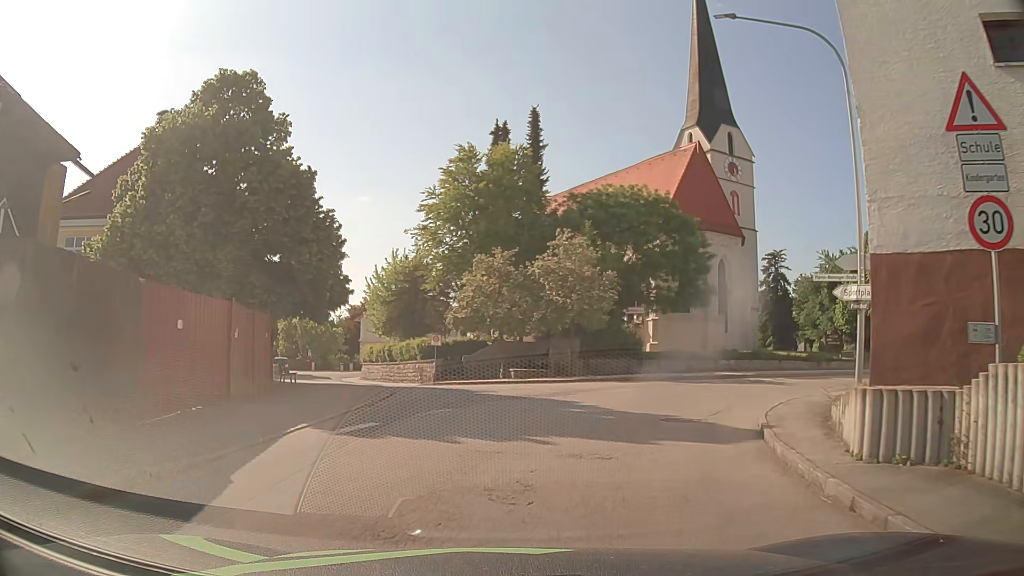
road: tertiary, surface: asphalt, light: Day
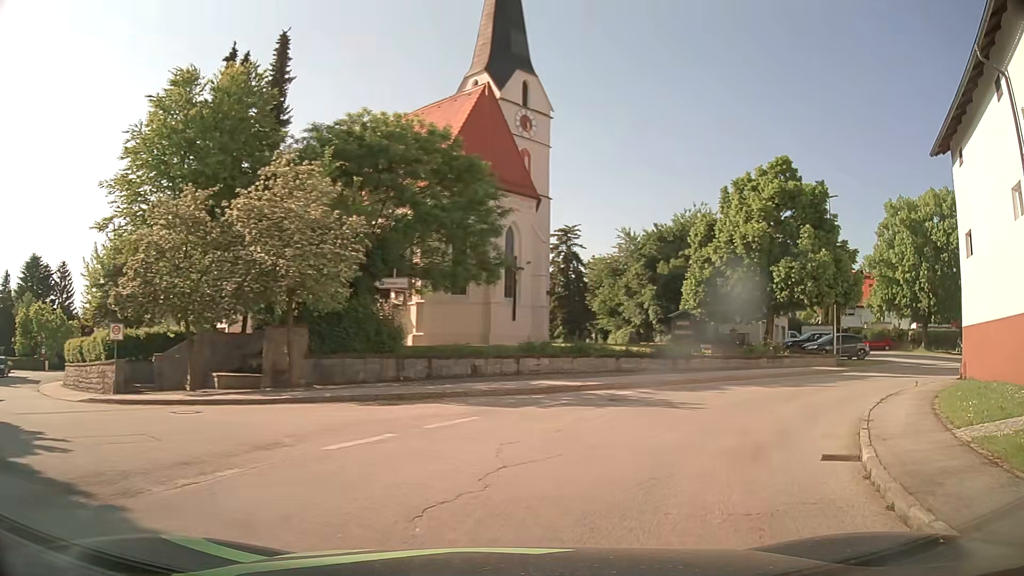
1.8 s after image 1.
(+1.6, +12.1) m; +21°
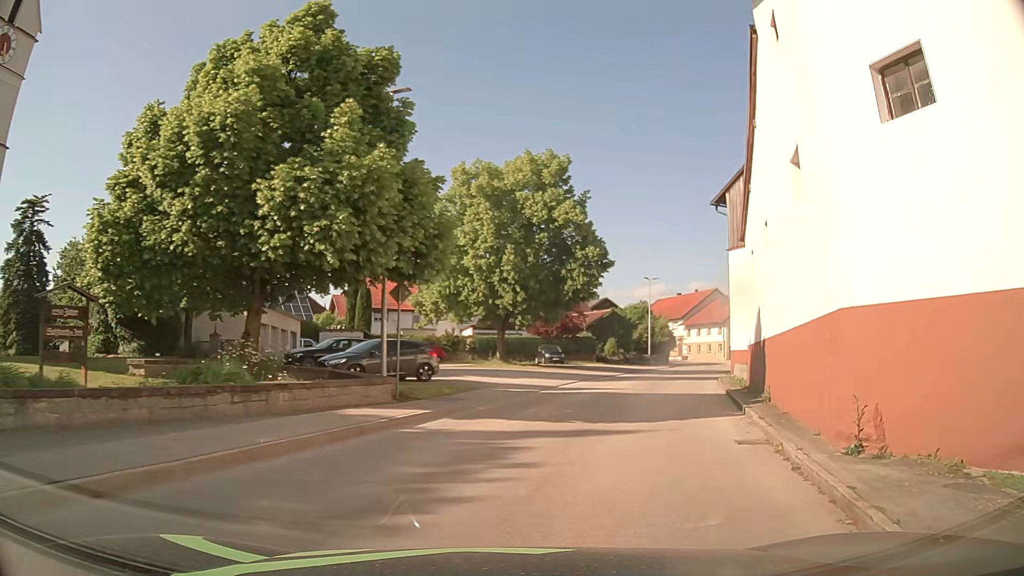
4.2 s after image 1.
(+5.3, +15.1) m; +40°
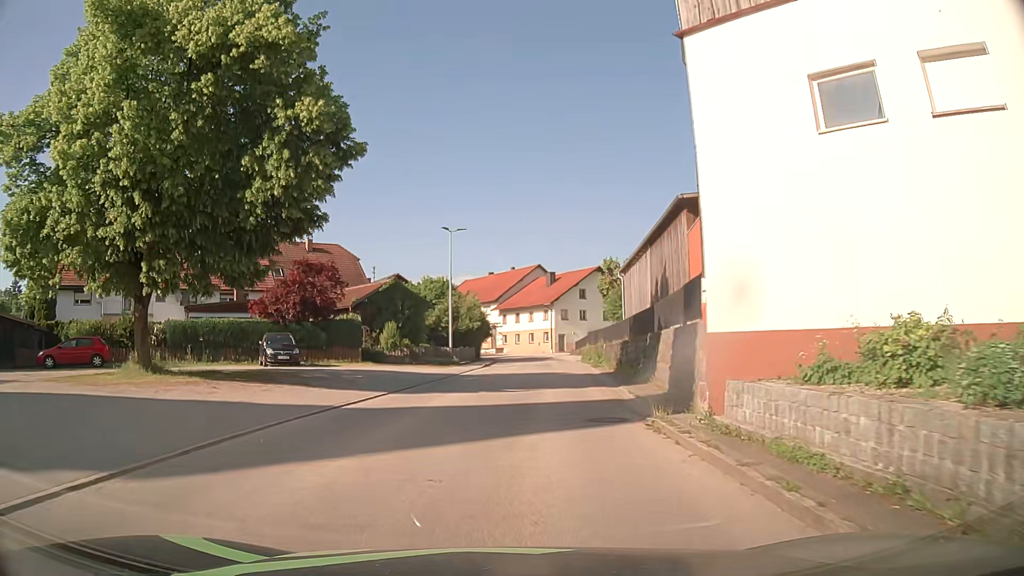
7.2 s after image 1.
(+4.9, +23.1) m; +16°
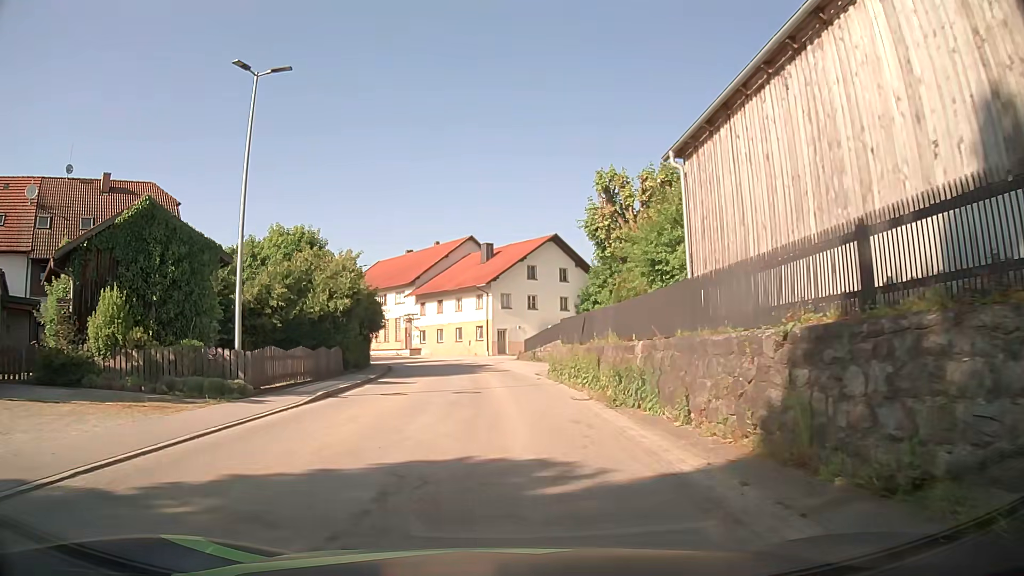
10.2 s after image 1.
(+1.8, +25.2) m; +6°
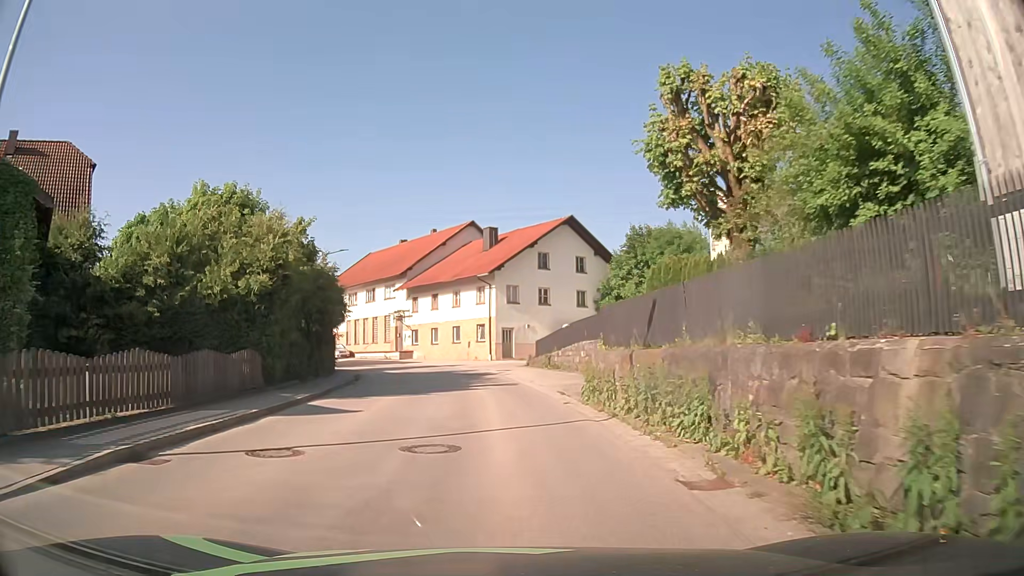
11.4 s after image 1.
(0.0, +9.8) m; -1°
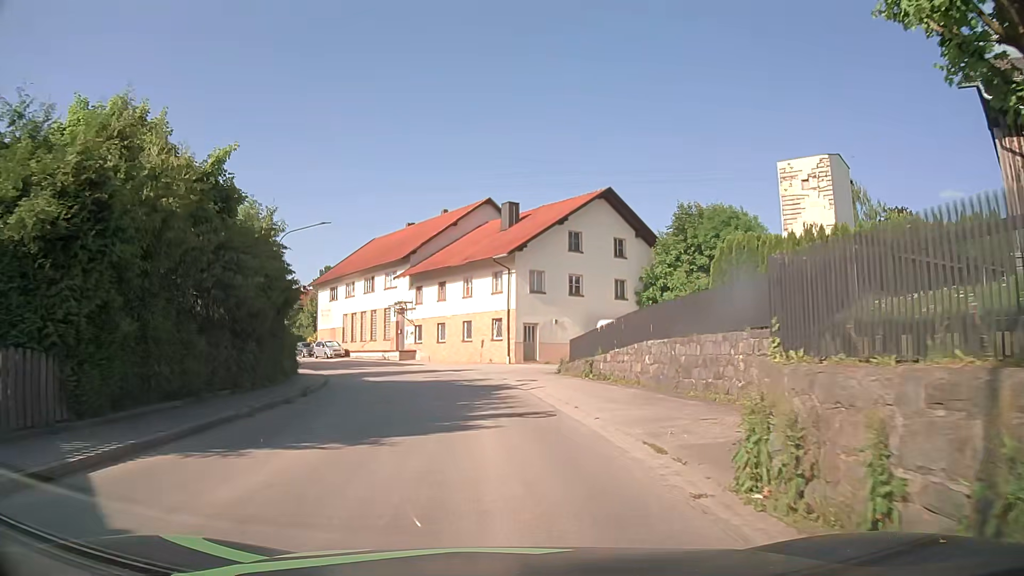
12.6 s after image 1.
(0.0, +9.6) m; +1°
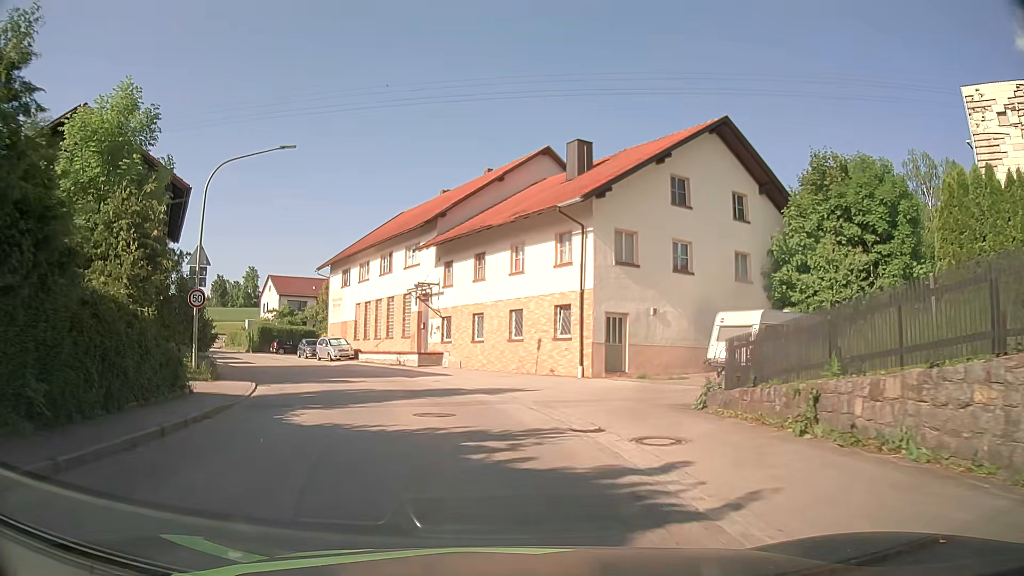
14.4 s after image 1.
(-0.8, +14.5) m; -5°
(-1, +10) (-3, +20) (-7, +29) (-11, +38) (-16, +46) (-22, +55) (-28, +63) (-35, +70) (-42, +77) (-49, +84) m
